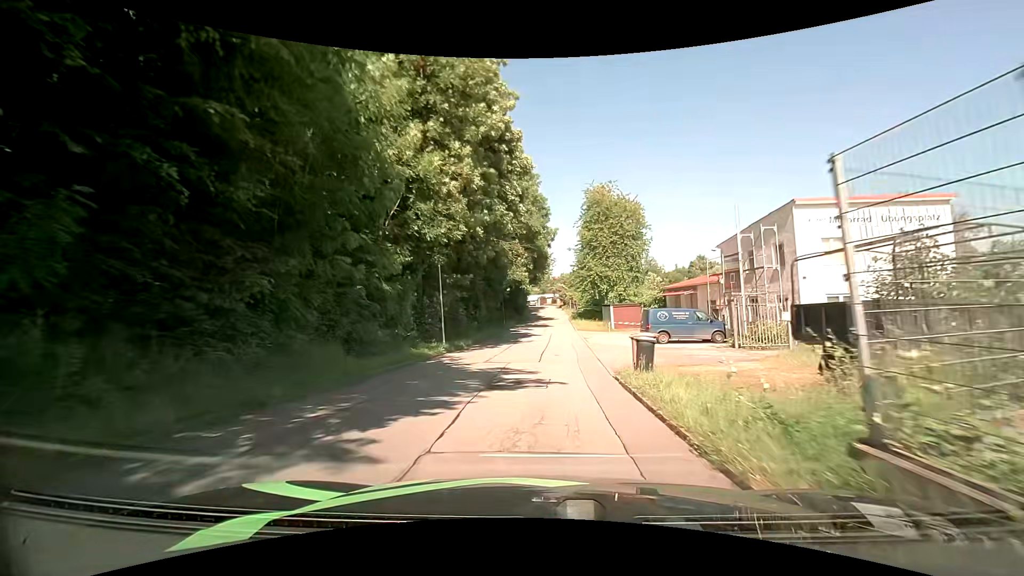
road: residential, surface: asphalt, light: Day
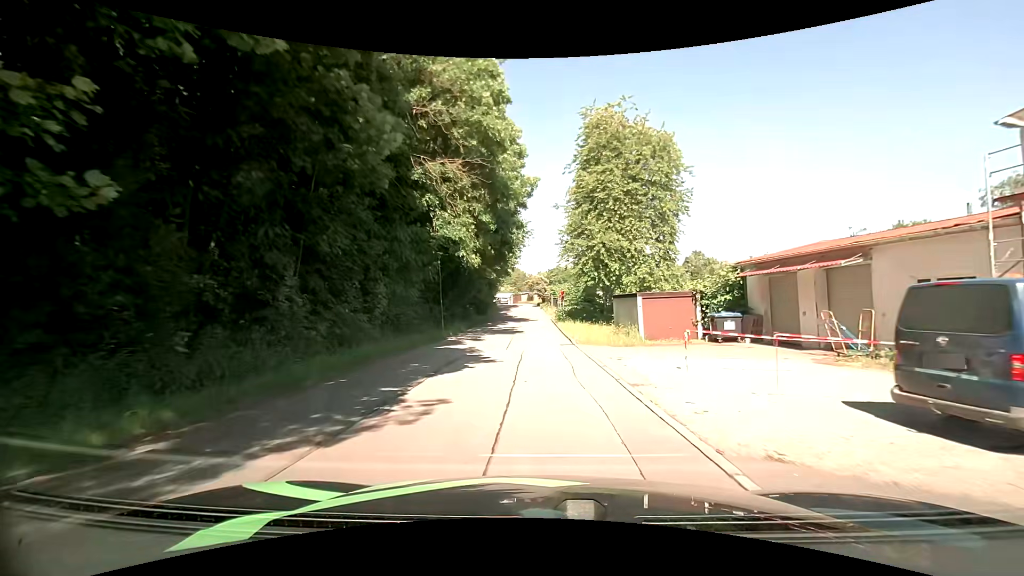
(+0.4, +22.9) m; +2°
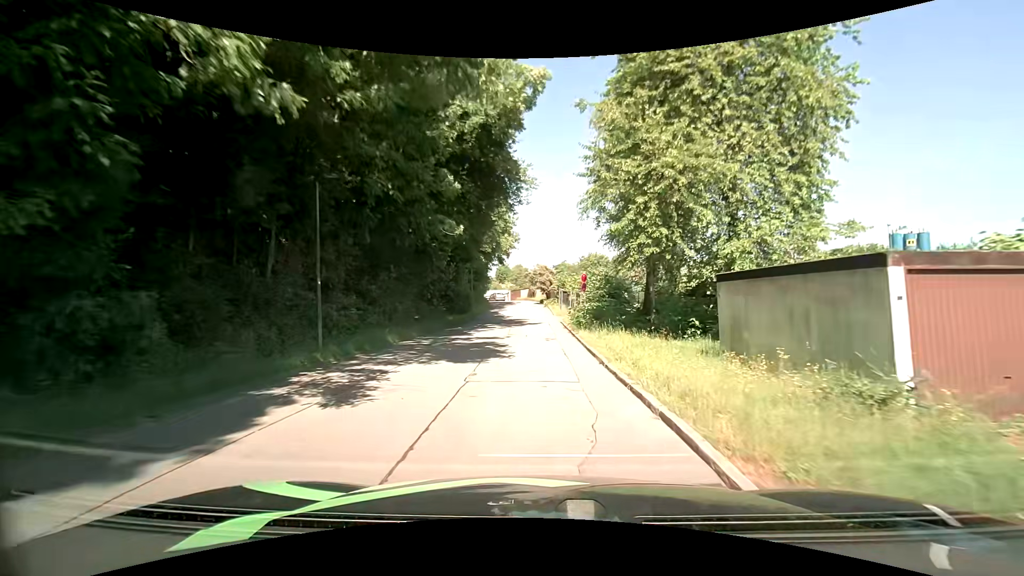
(-0.1, +17.4) m; -1°
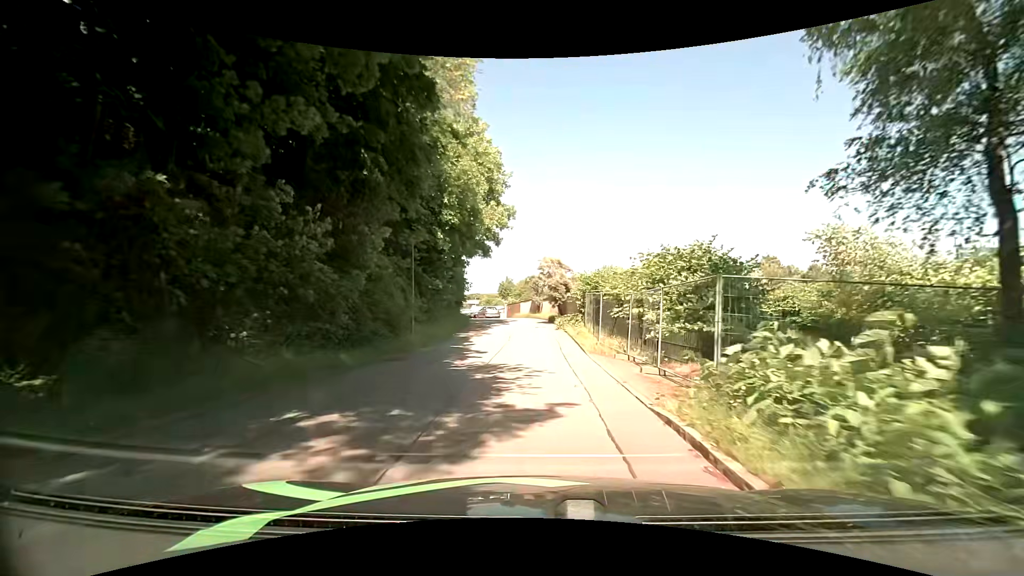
(+0.1, +23.3) m; 0°
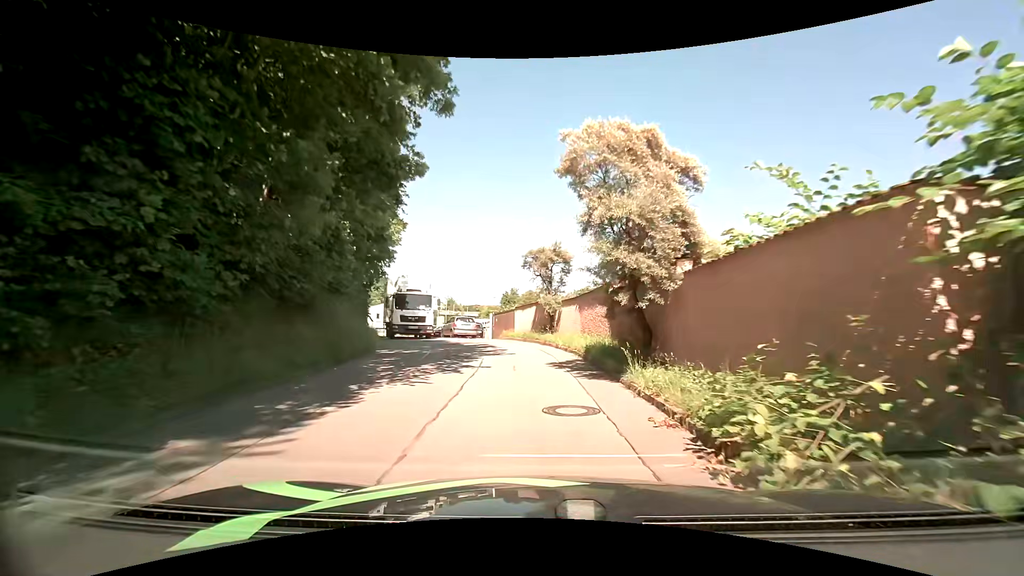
(-0.3, +25.7) m; -1°
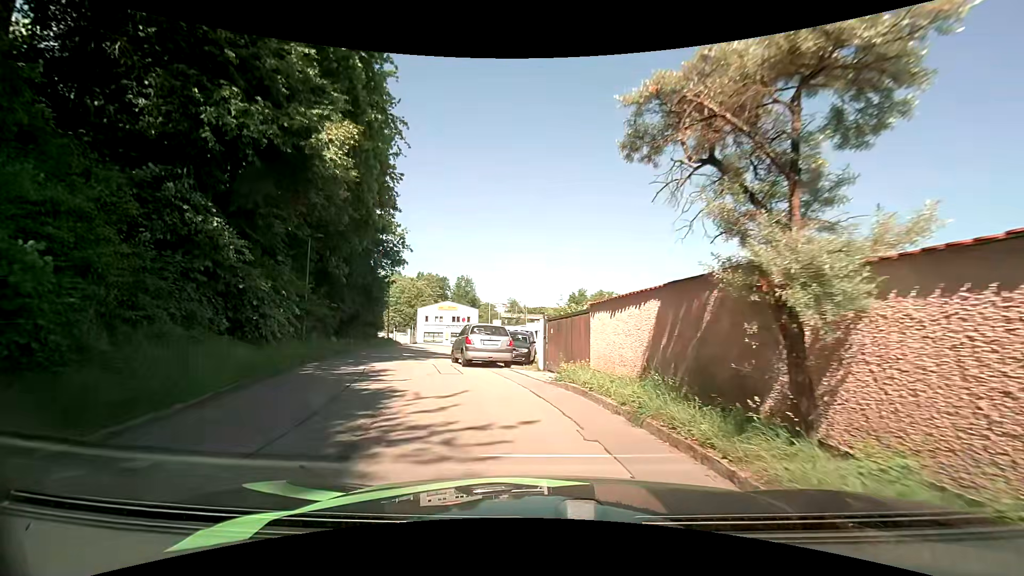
(-0.5, +16.1) m; -7°
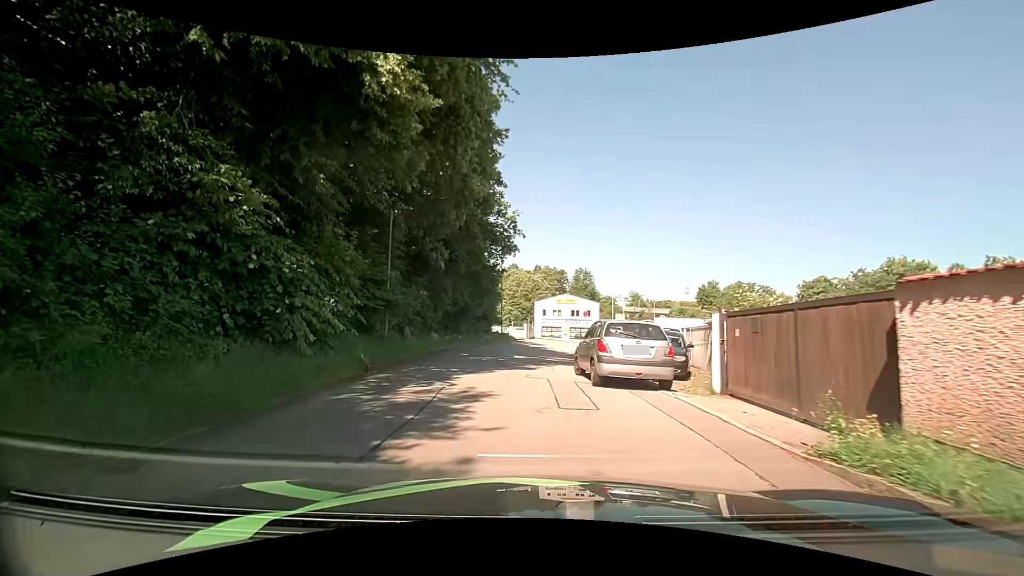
(-0.6, +5.7) m; -15°
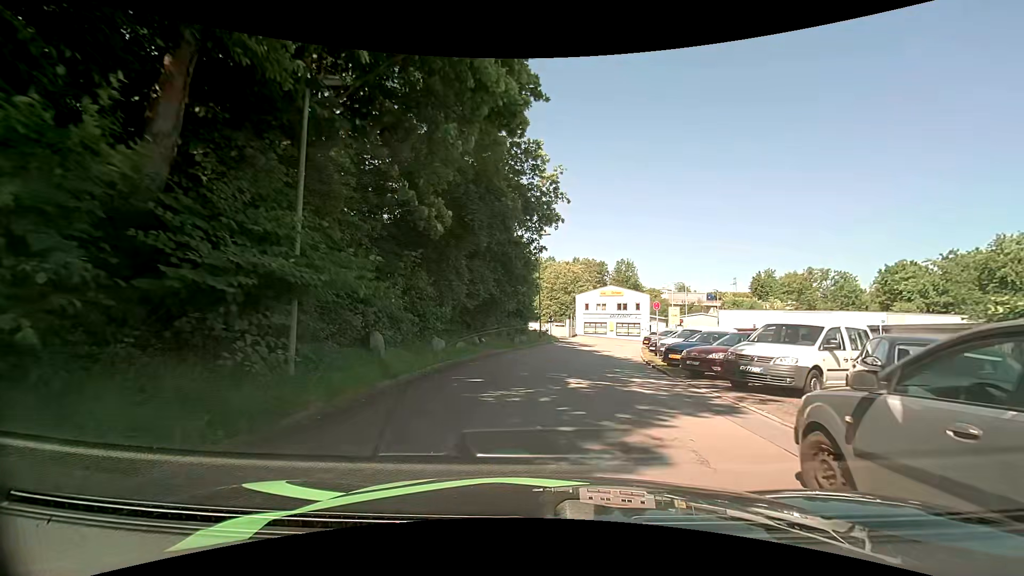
(-0.3, +9.4) m; -3°
